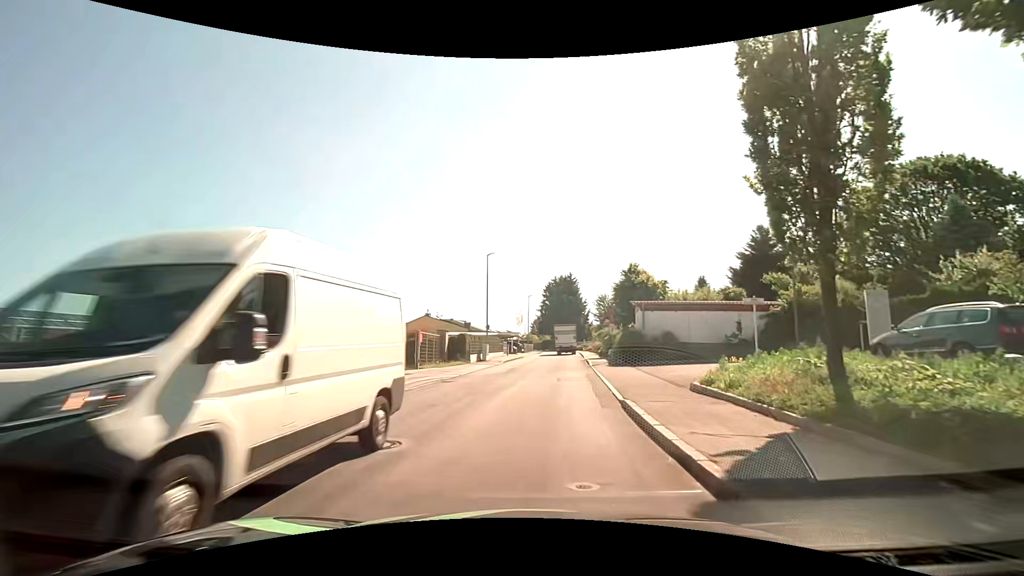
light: Day
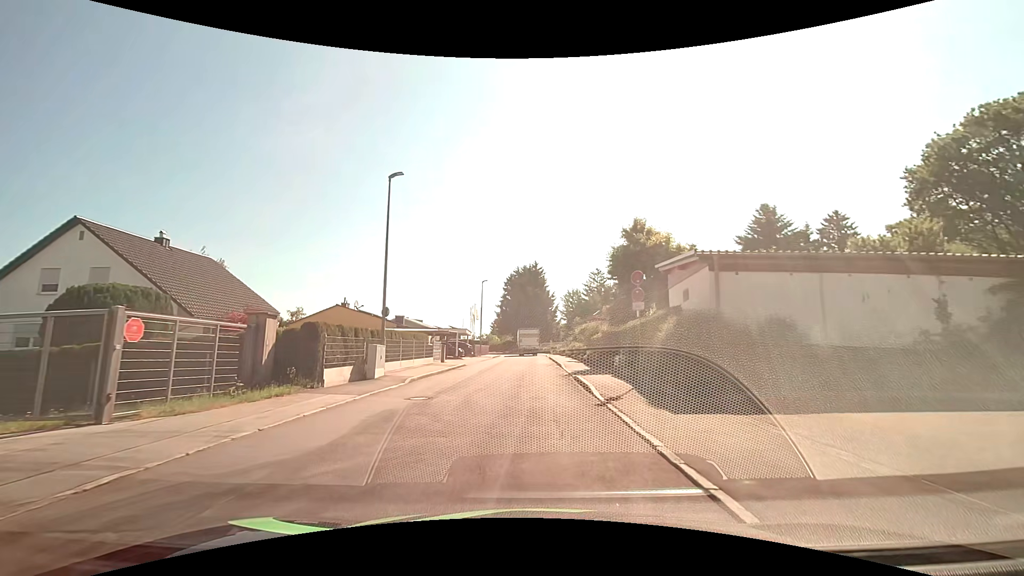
(+1.2, +18.4) m; +6°
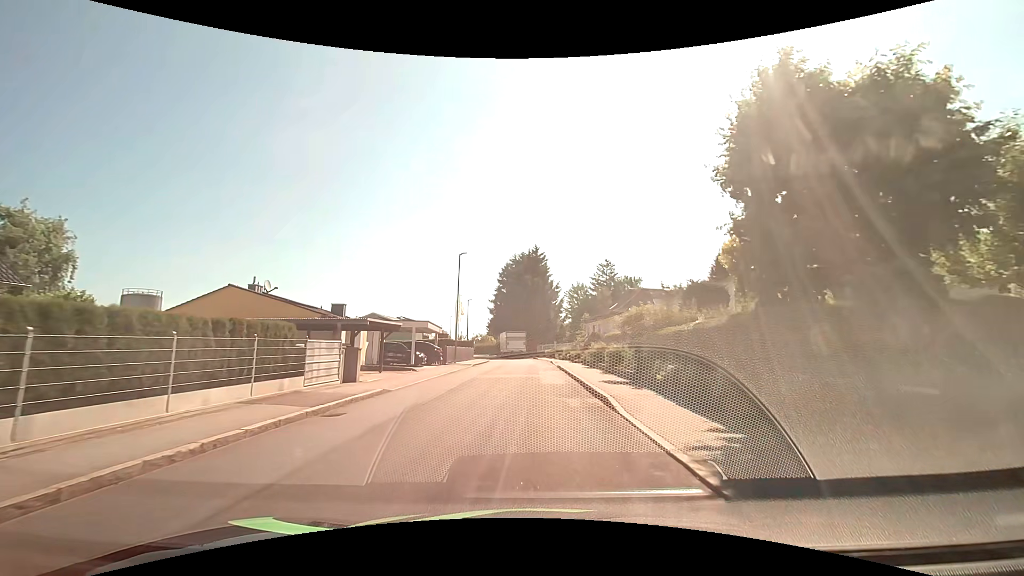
(0.0, +17.8) m; 0°
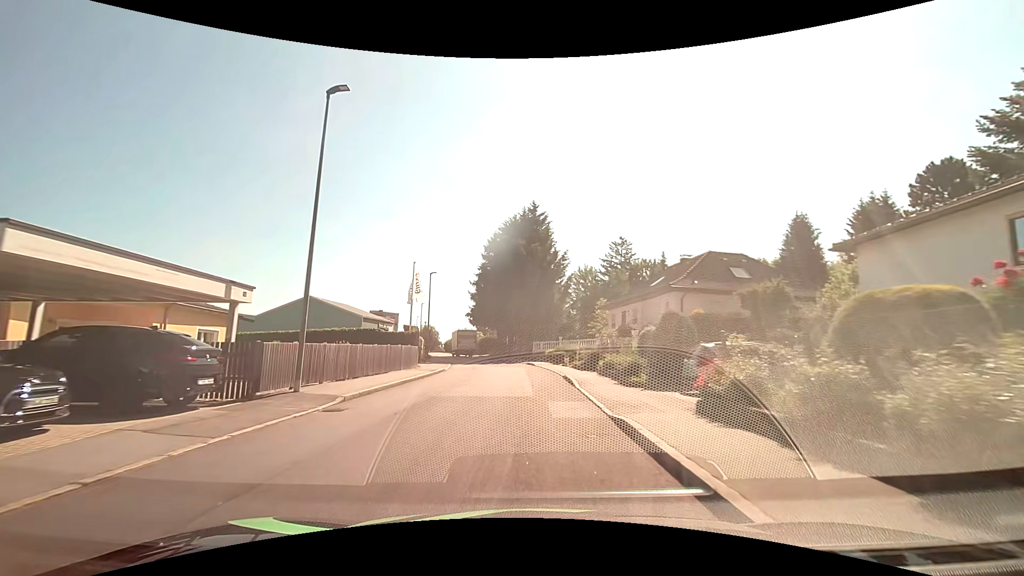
(+0.1, +24.6) m; +1°
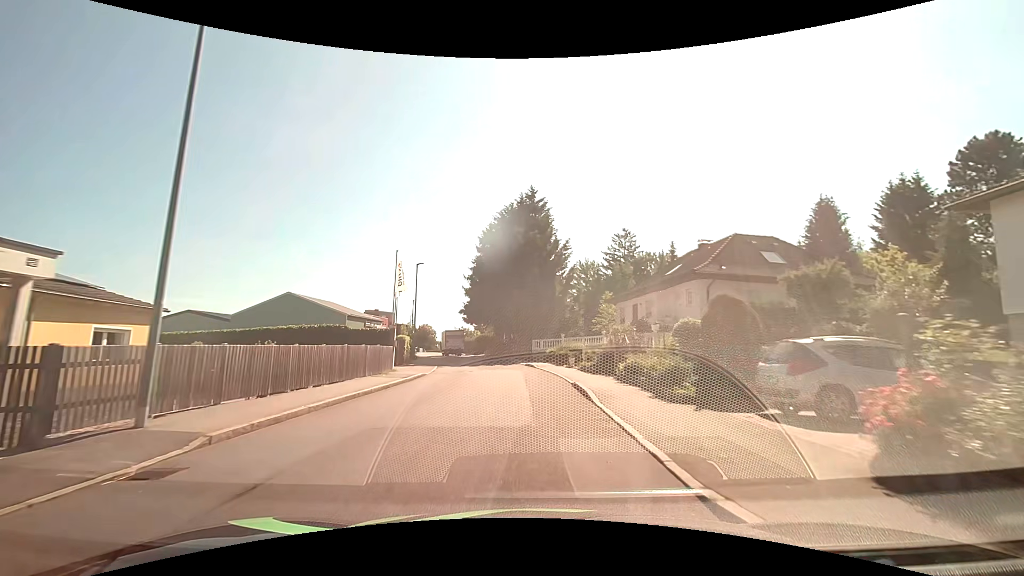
(0.0, +5.1) m; 0°
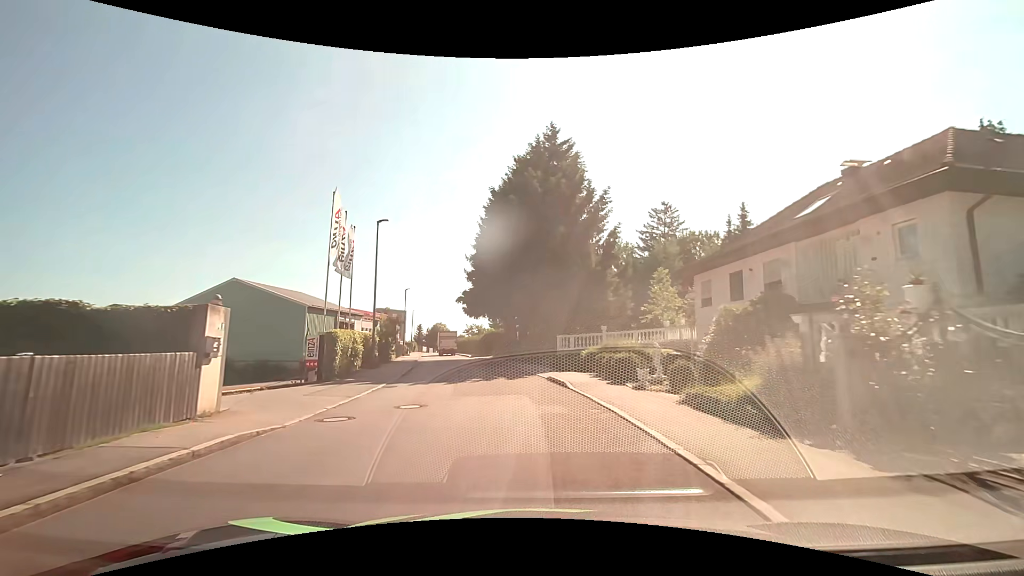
(-0.3, +15.4) m; -3°
